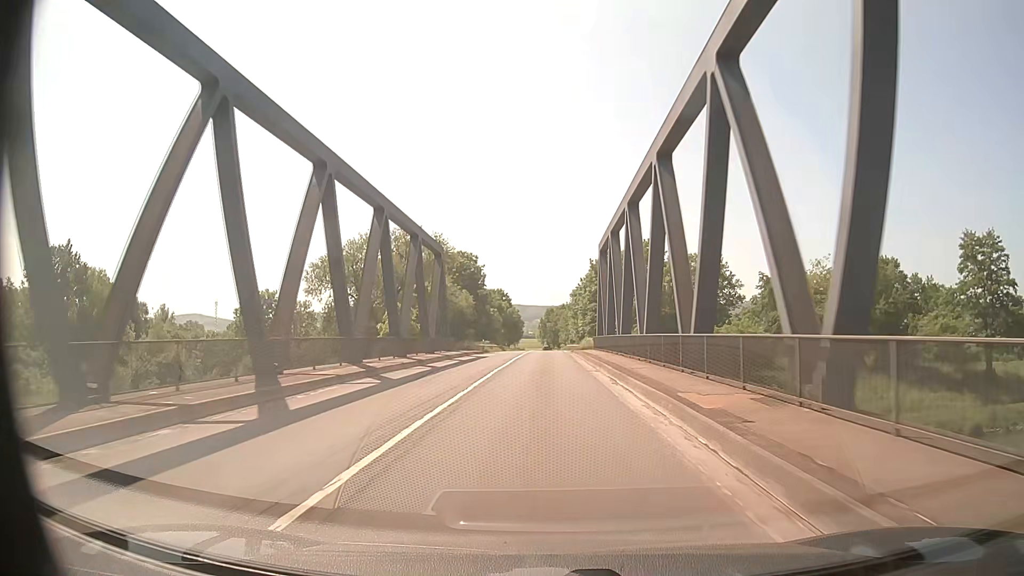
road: secondary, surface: asphalt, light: Day
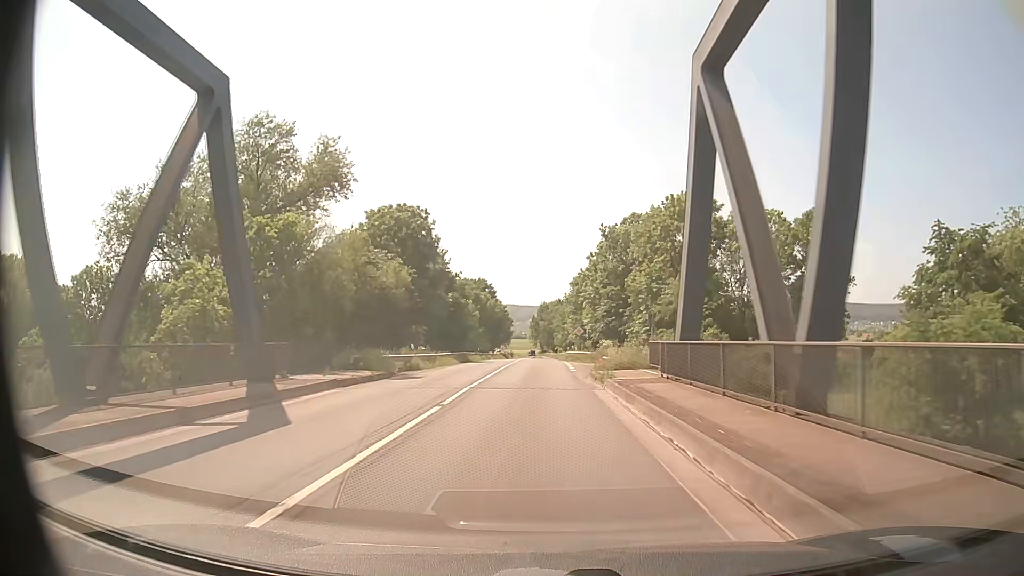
(+0.2, +33.9) m; +1°
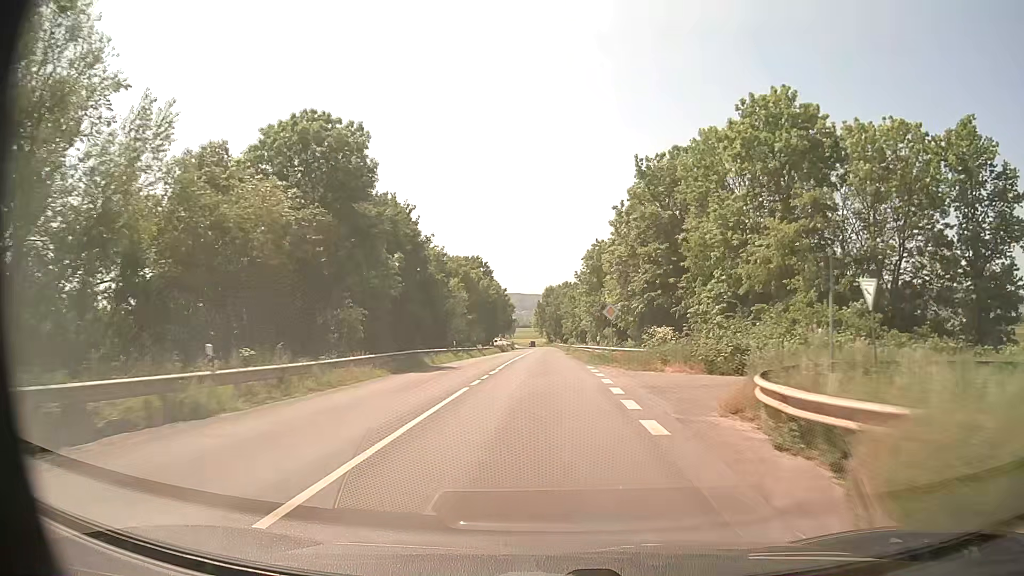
(-0.2, +22.9) m; -1°
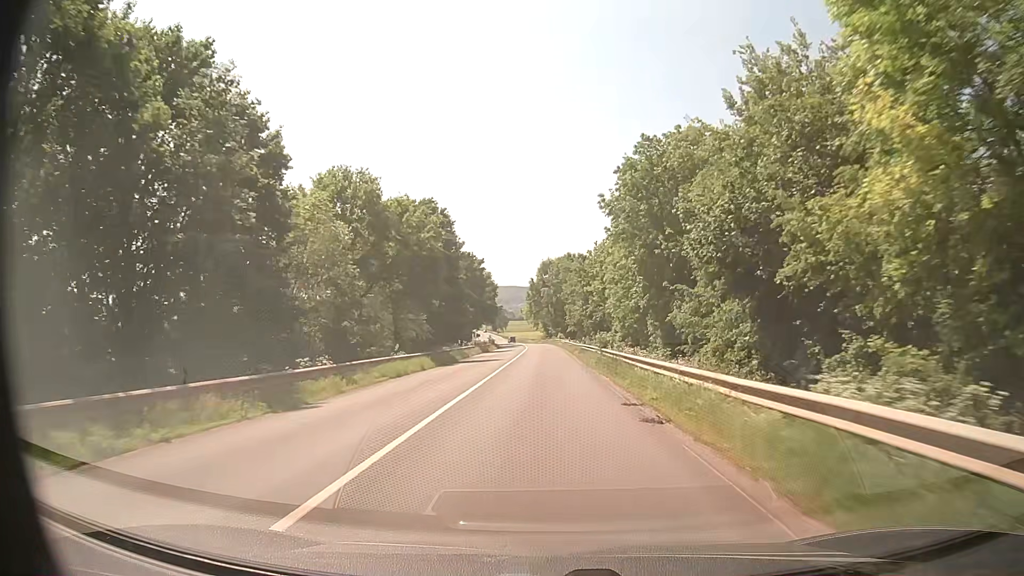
(-0.2, +47.5) m; -1°
